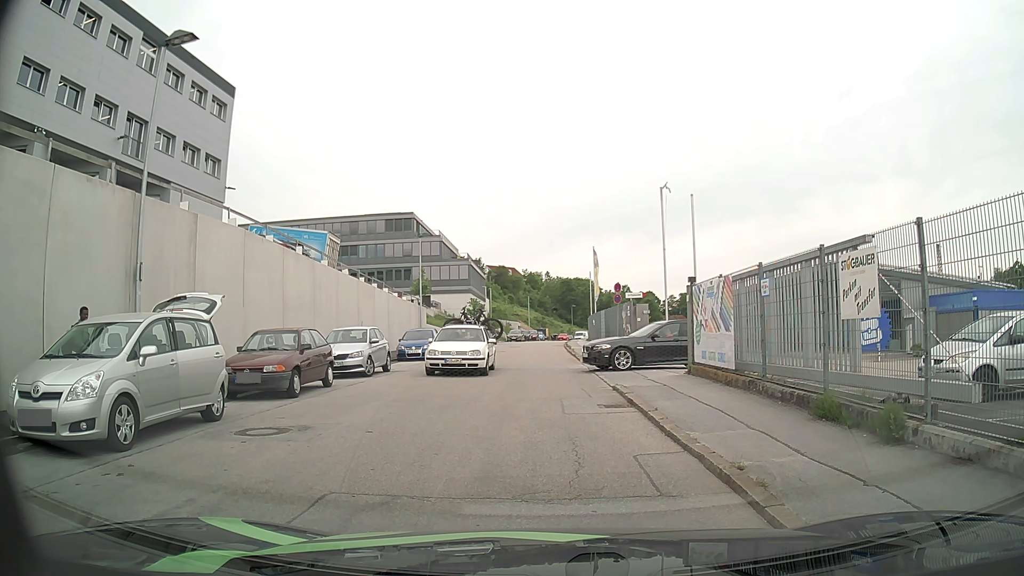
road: residential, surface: asphalt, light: Day
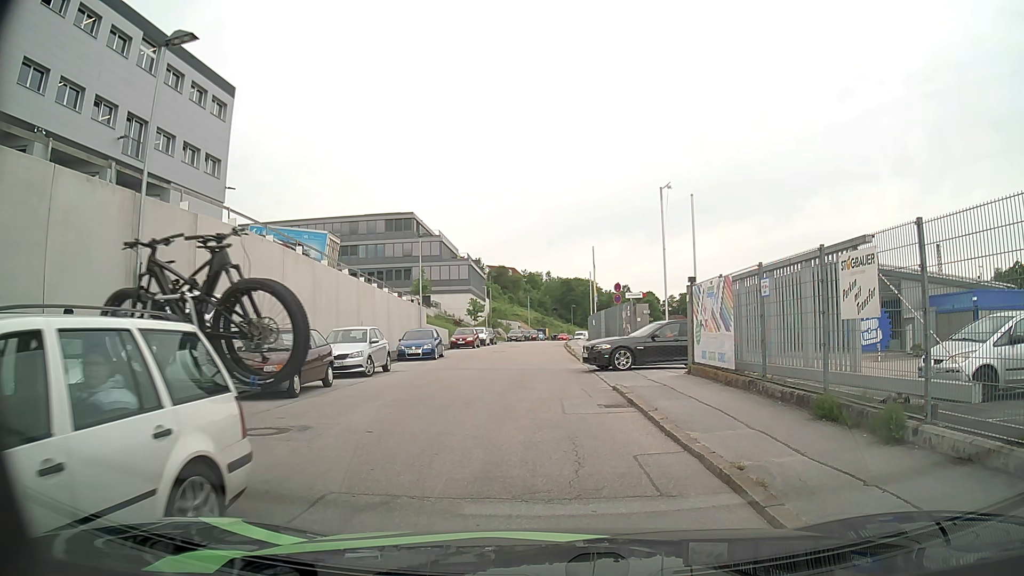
(0.0, 0.0) m; 0°
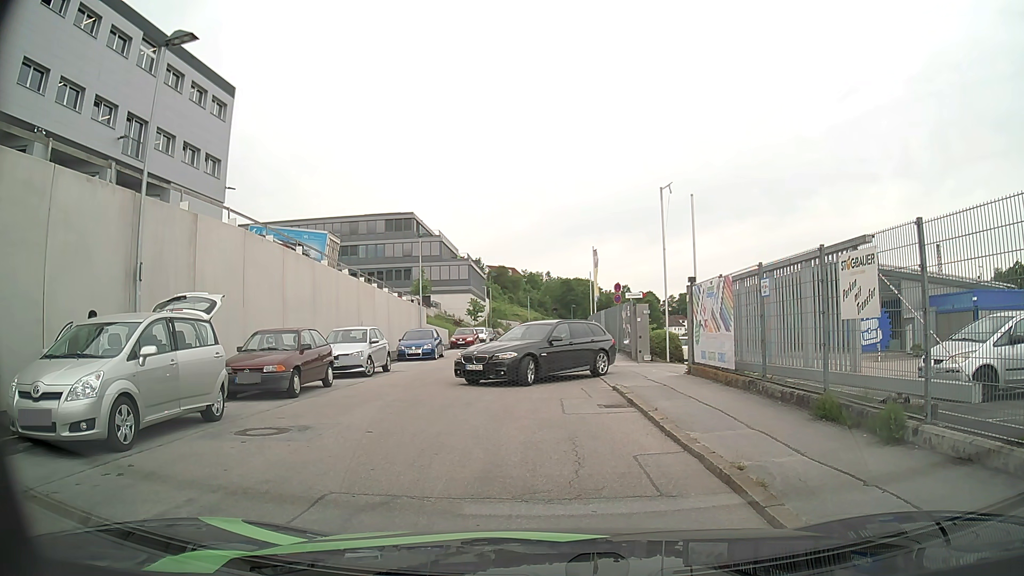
(0.0, 0.0) m; 0°
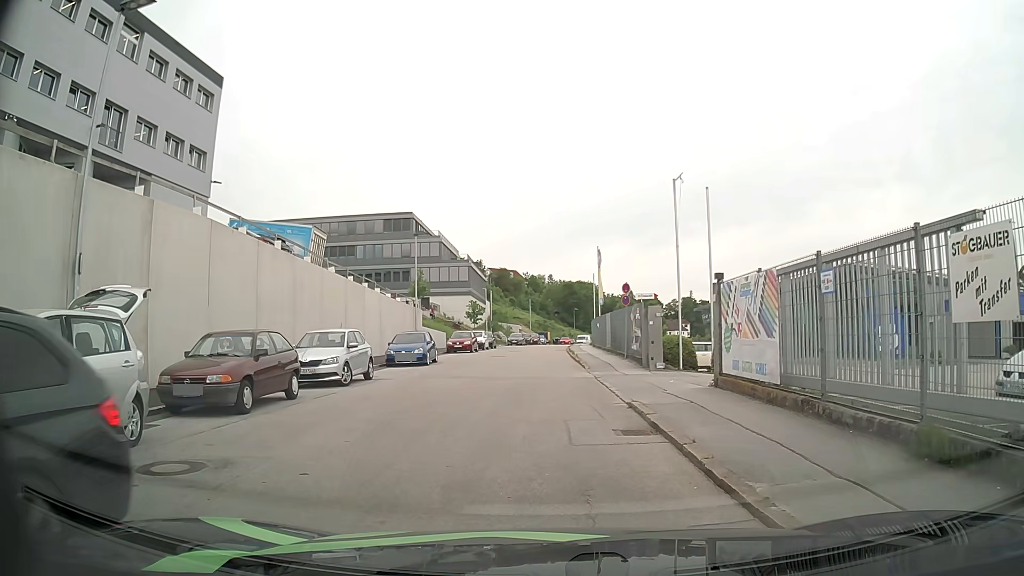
(0.0, +2.7) m; +2°
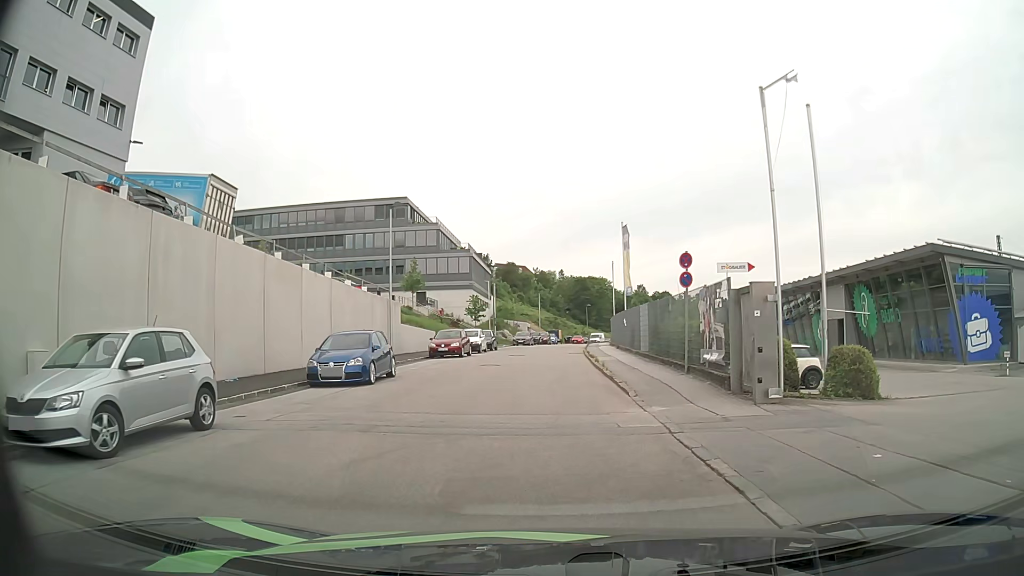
(-0.2, +10.7) m; -2°
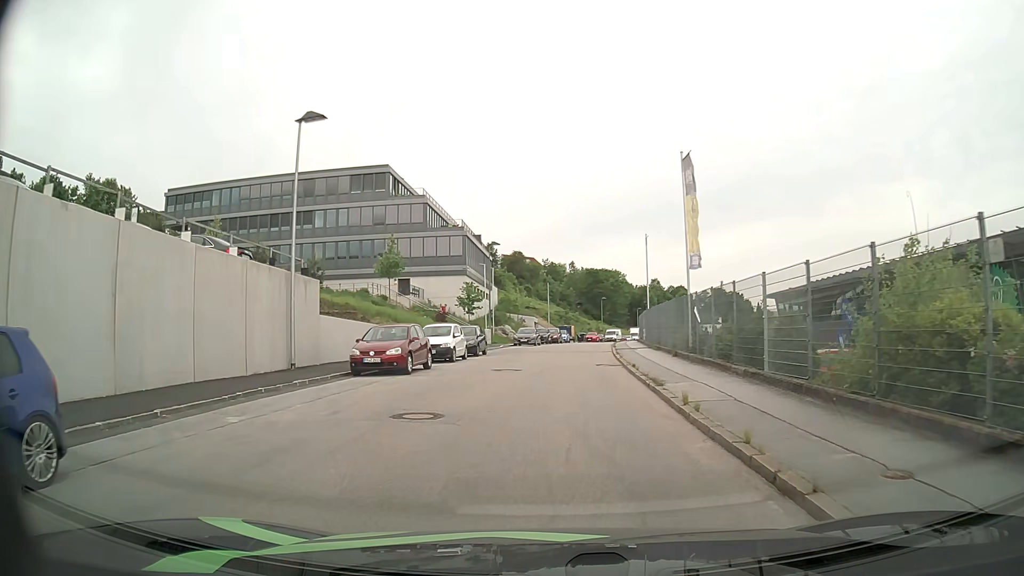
(-0.1, +15.6) m; -1°
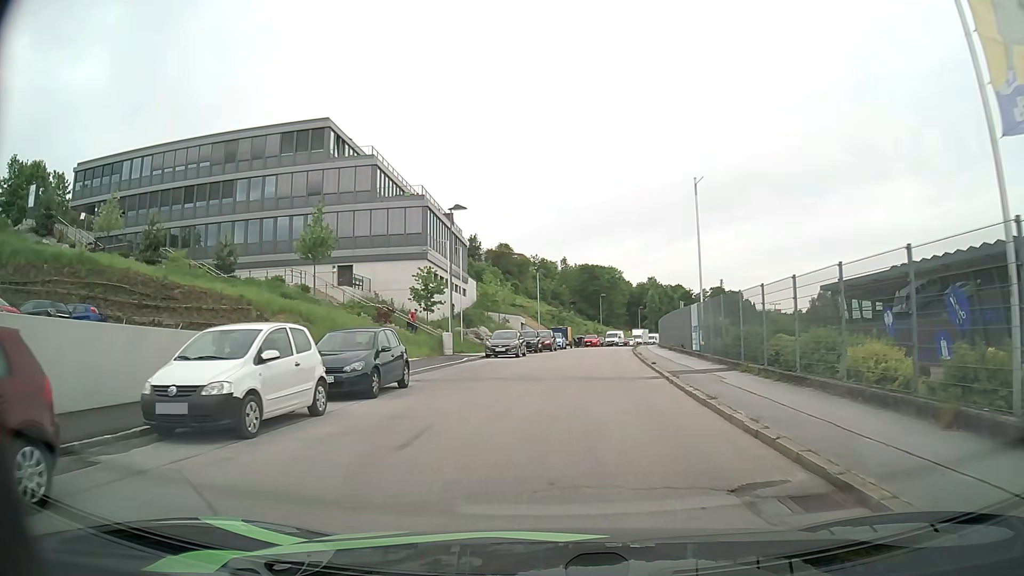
(+0.1, +17.9) m; +1°
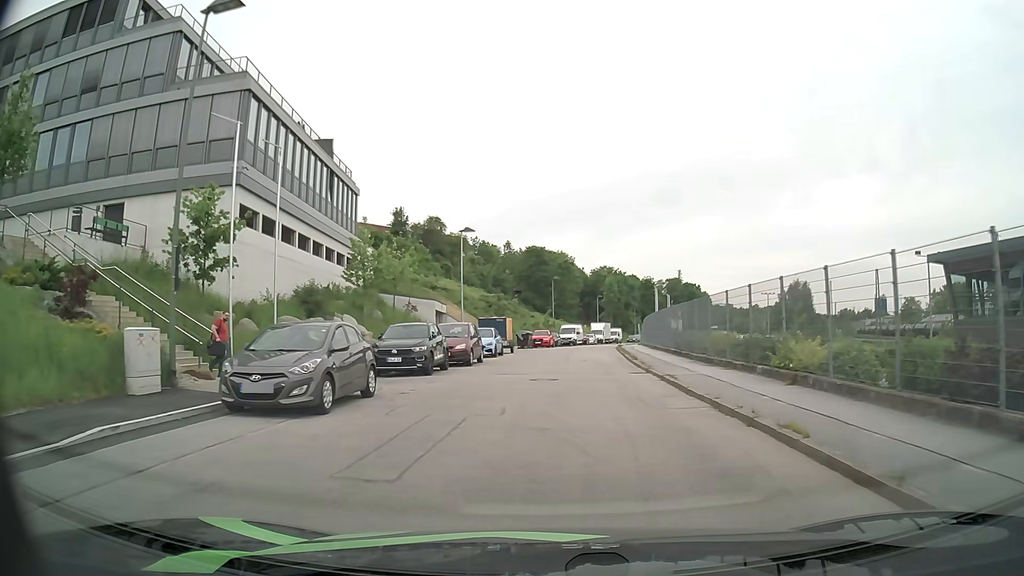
(+0.8, +25.1) m; +4°
(0, +10) (+1, +20) (+1, +30) (+2, +40) (+3, +50) (+4, +60) (+6, +70) (+8, +80) (+10, +89) (+12, +99) m
